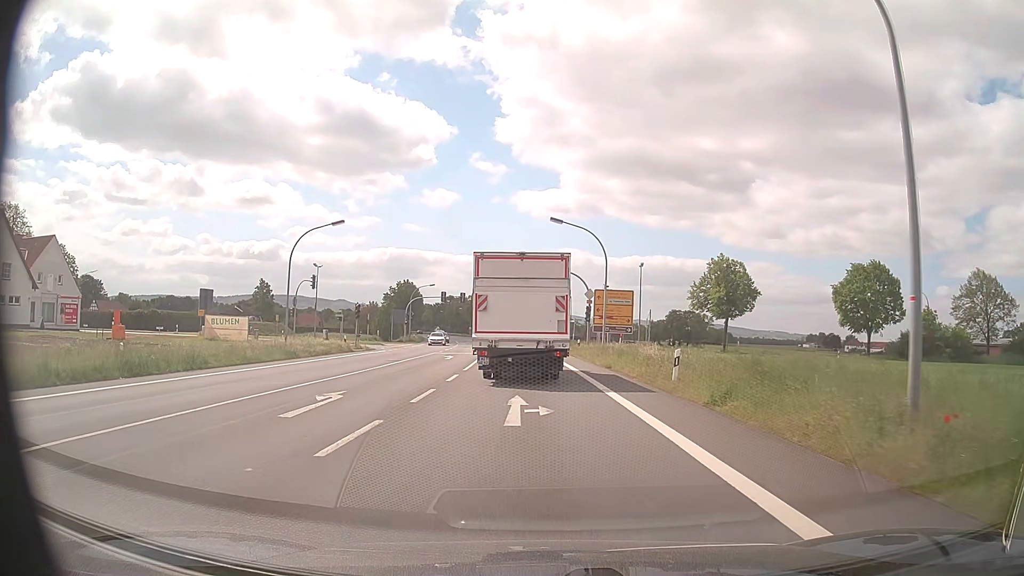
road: primary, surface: asphalt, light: Day
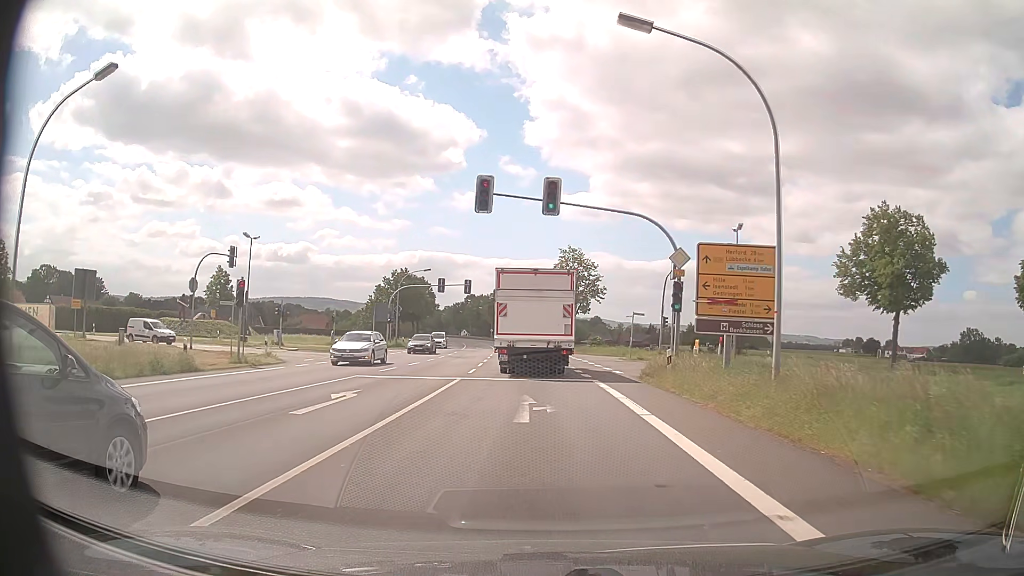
(-0.6, +24.9) m; -3°
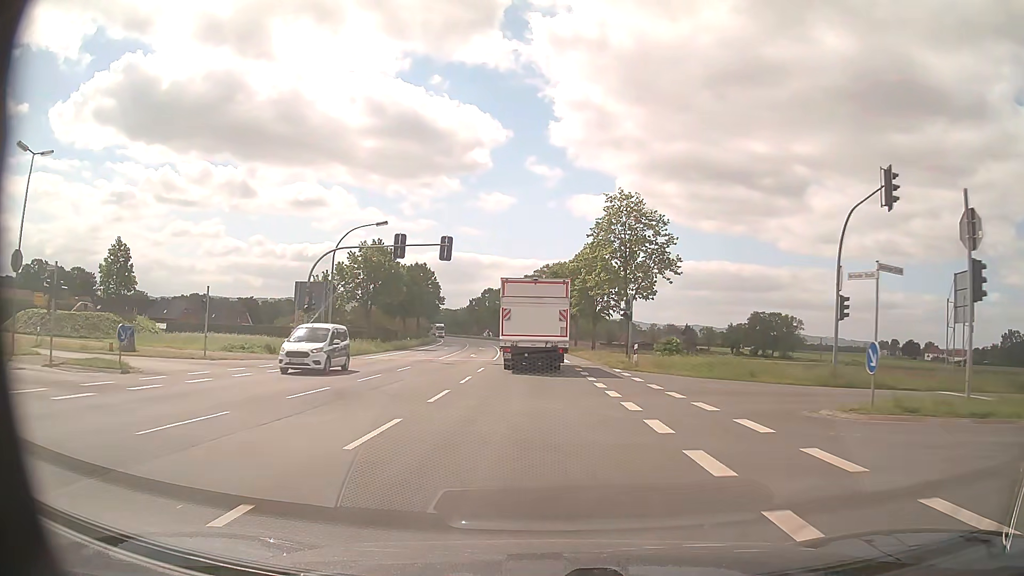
(-0.6, +28.6) m; -2°
